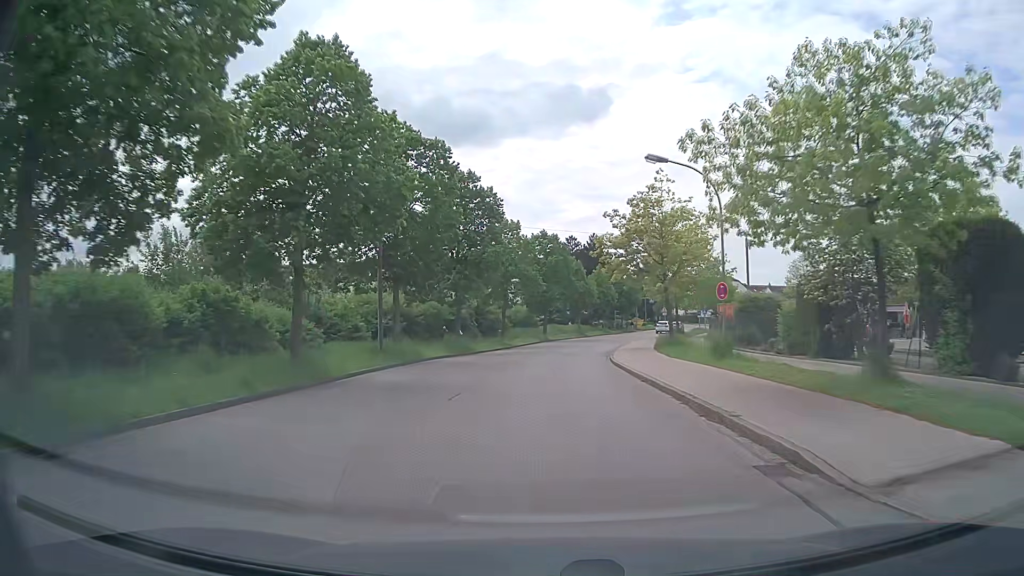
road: residential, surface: asphalt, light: Day
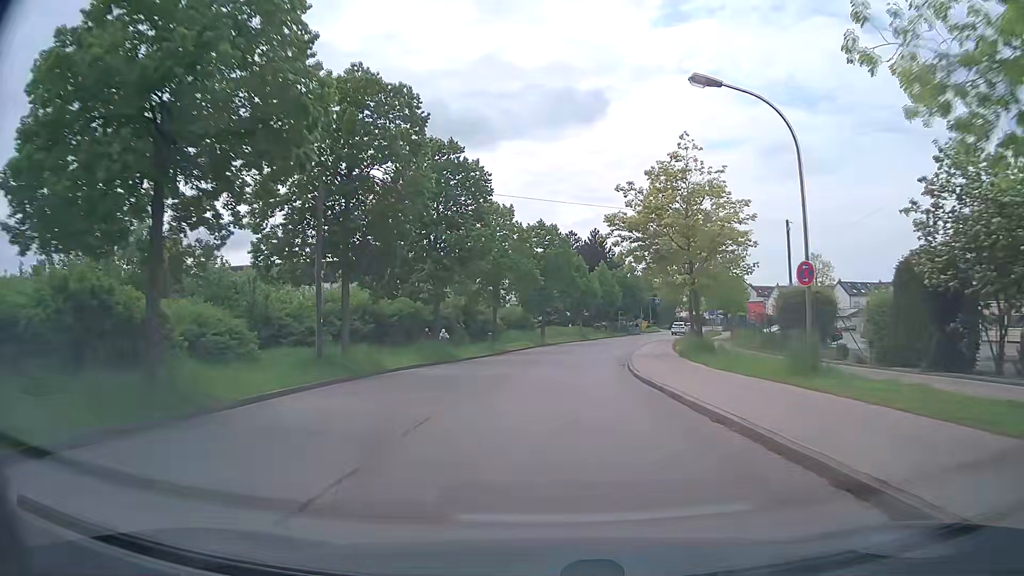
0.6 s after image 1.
(0.0, +8.0) m; 0°
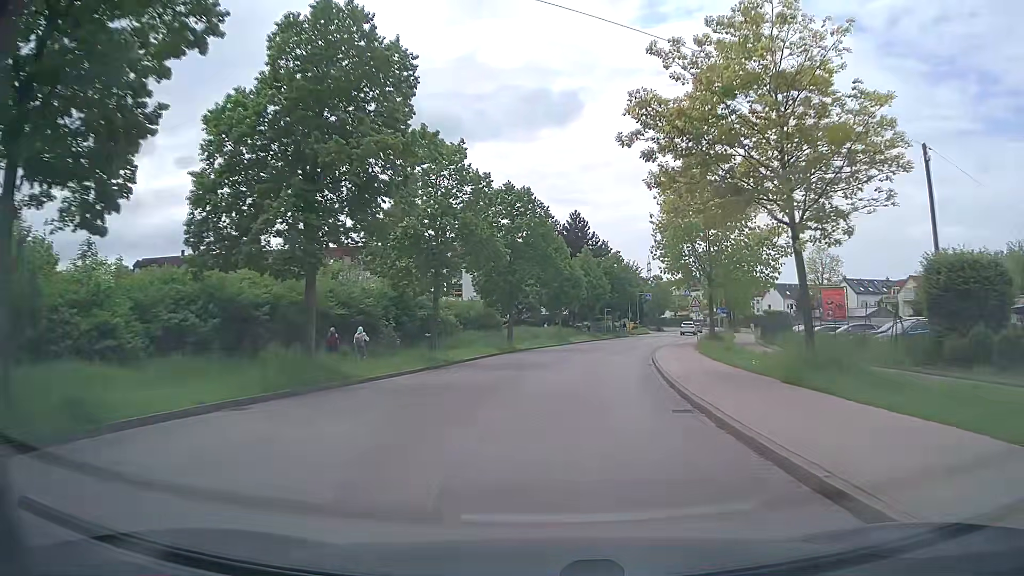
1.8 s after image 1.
(+0.1, +16.3) m; +2°
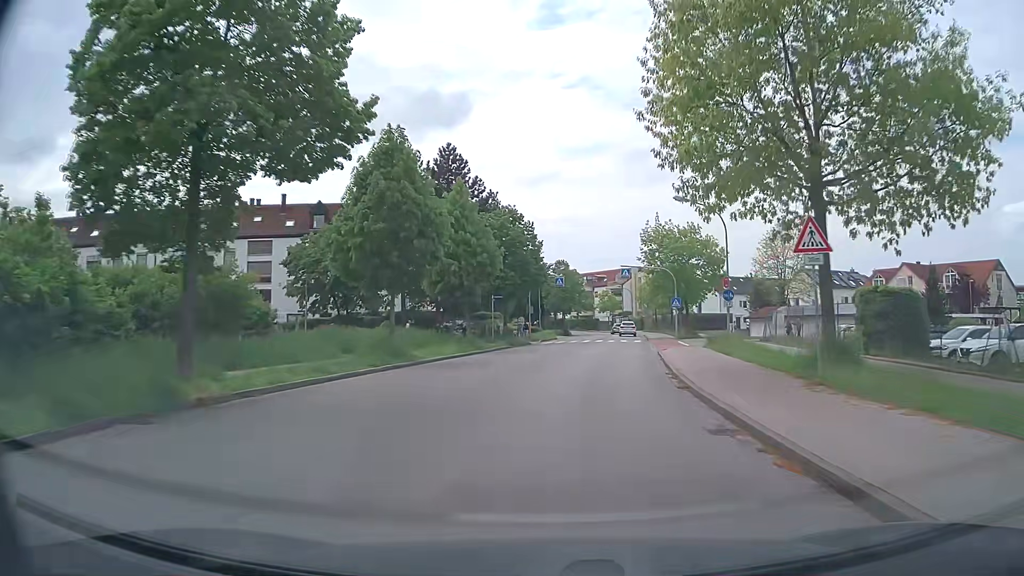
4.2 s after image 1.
(+2.2, +31.8) m; +9°
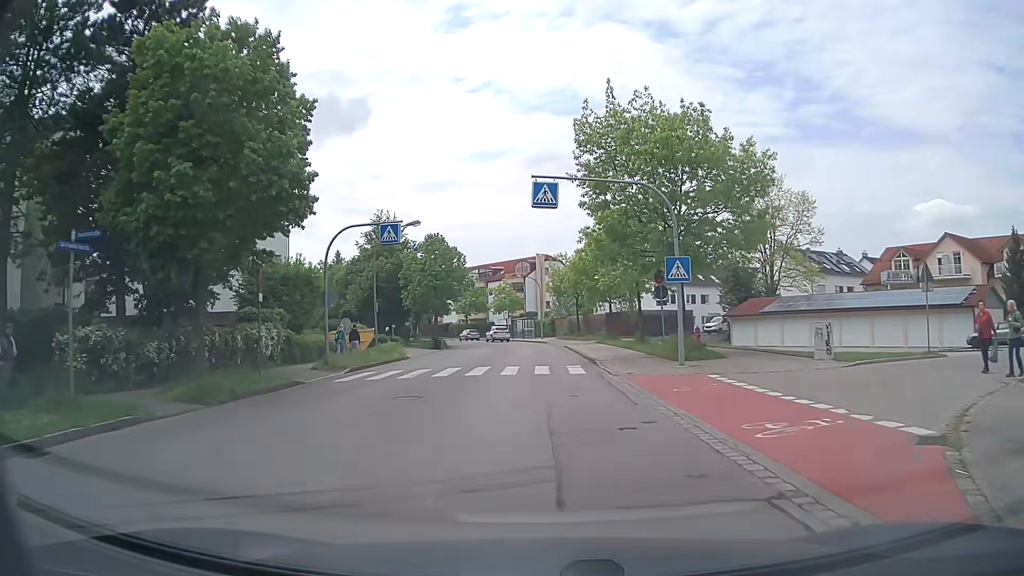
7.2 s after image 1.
(+3.2, +32.0) m; +9°
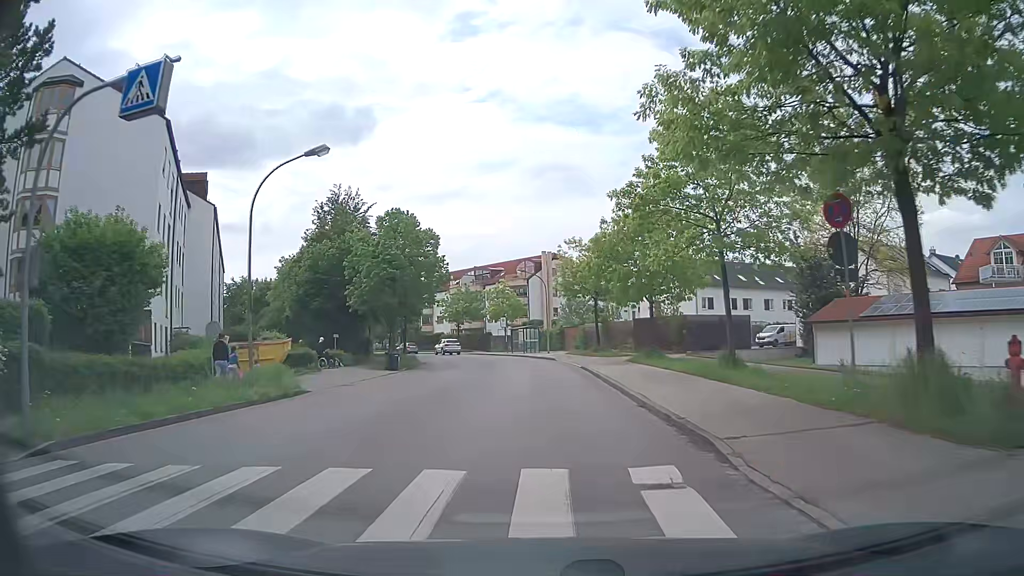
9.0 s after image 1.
(0.0, +17.0) m; -1°
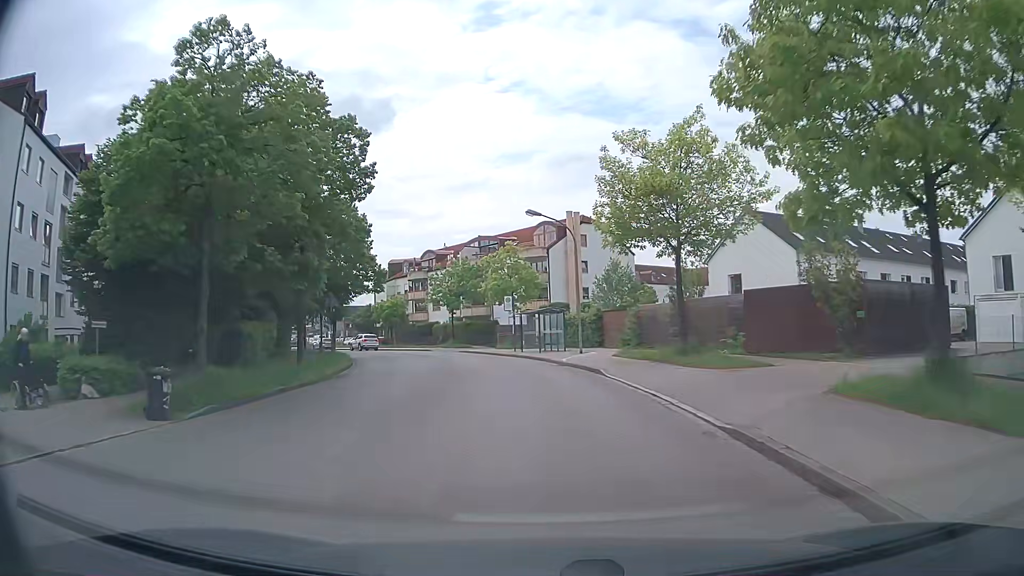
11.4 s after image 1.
(0.0, +23.9) m; -2°
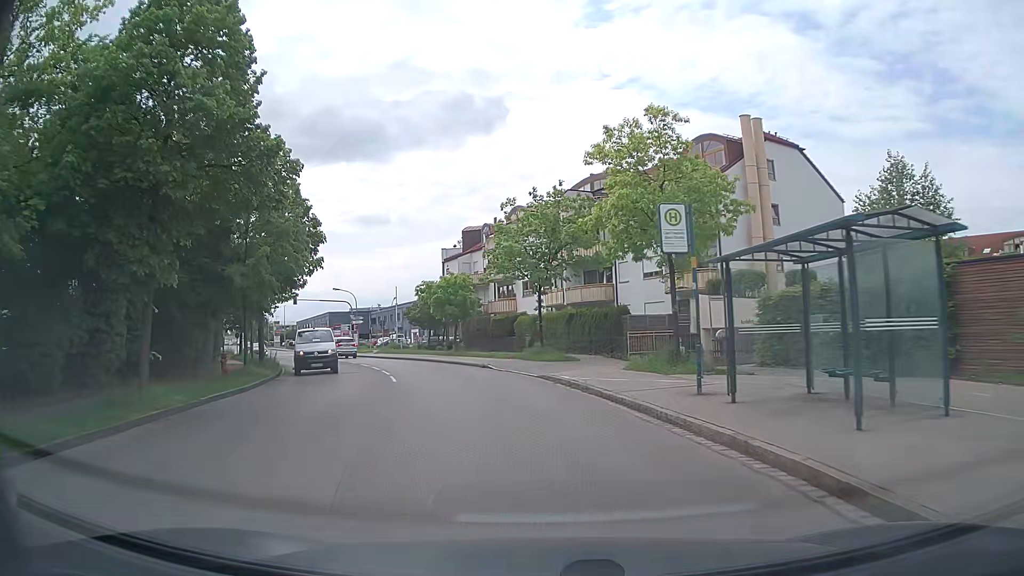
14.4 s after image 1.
(-2.0, +30.2) m; -10°
(-1, +10) (-2, +20) (-5, +29) (-9, +39) (-14, +47) (-19, +56) (-24, +65) (-29, +73) (-35, +81) (-45, +80) m
